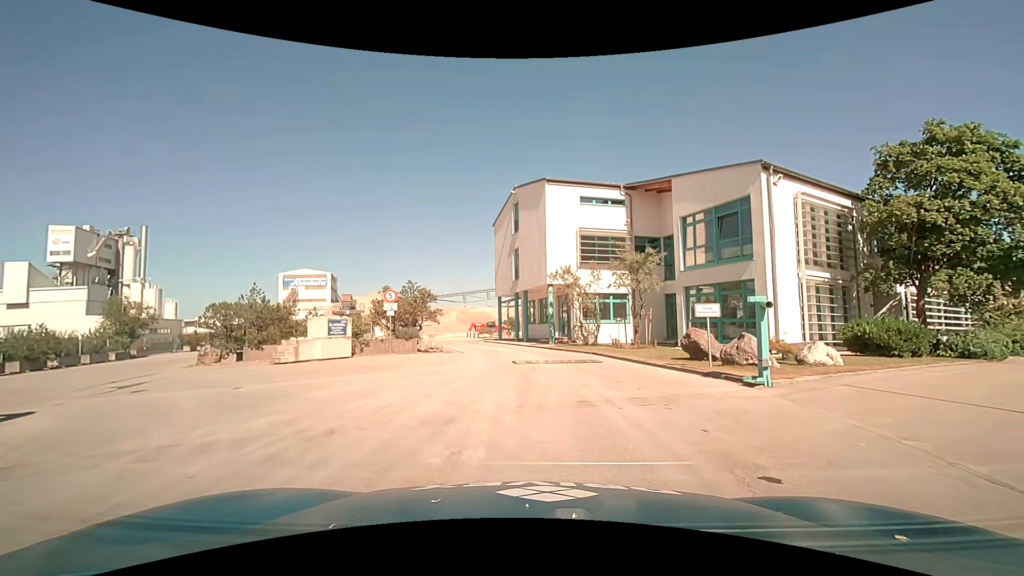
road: service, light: Day
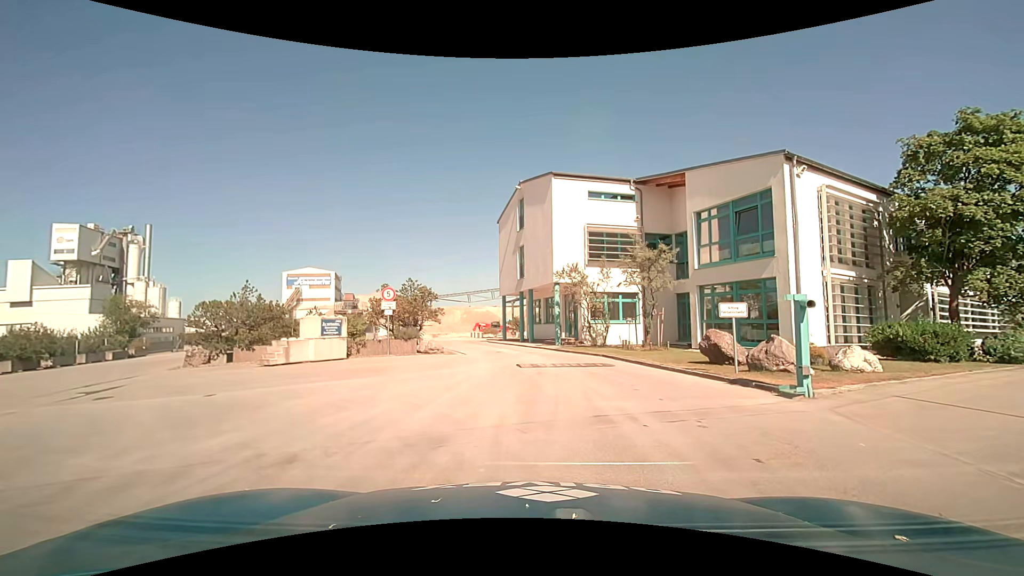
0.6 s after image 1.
(0.0, +1.2) m; -1°
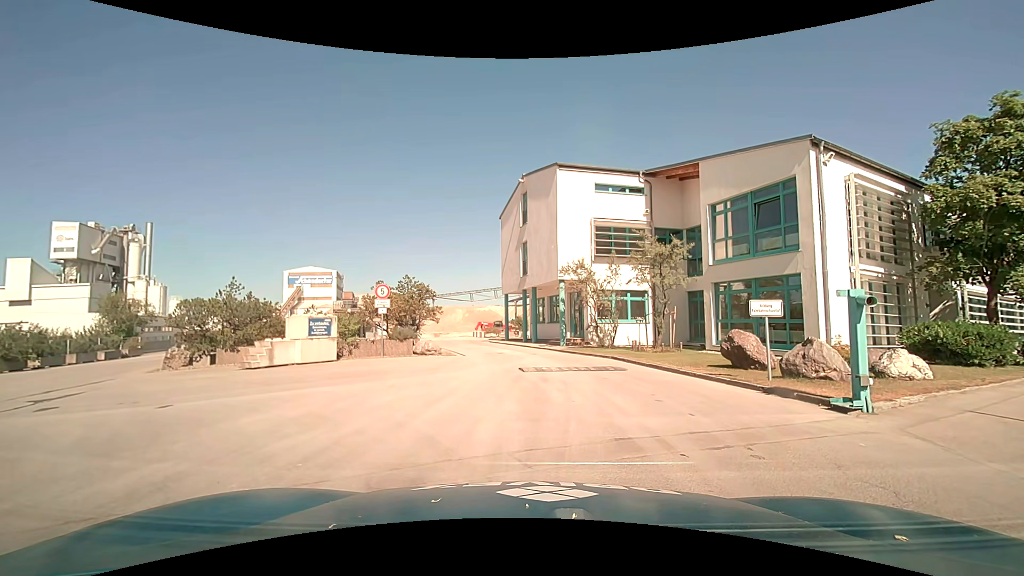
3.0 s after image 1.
(0.0, +1.4) m; -2°
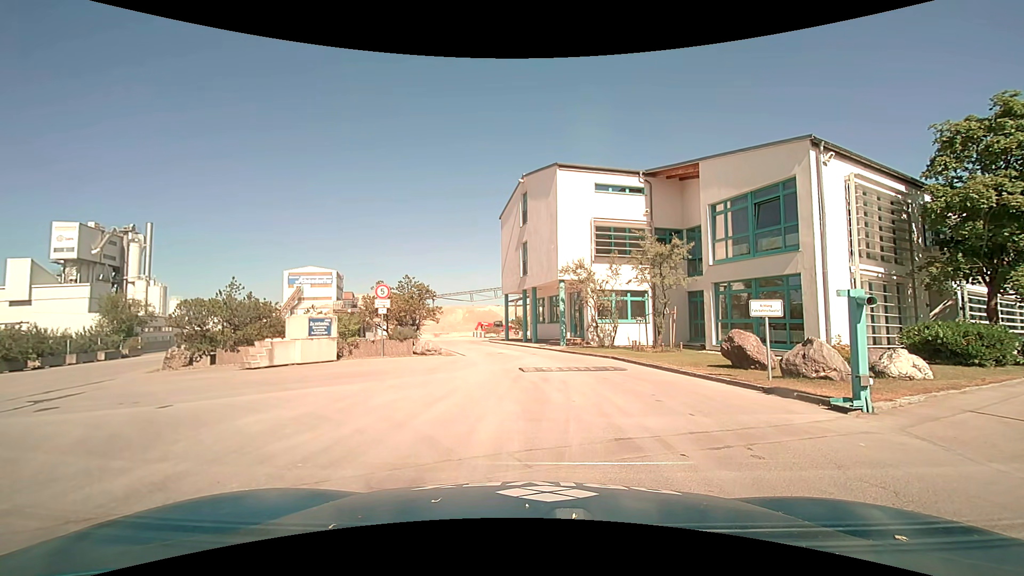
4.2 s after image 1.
(0.0, 0.0) m; 0°
